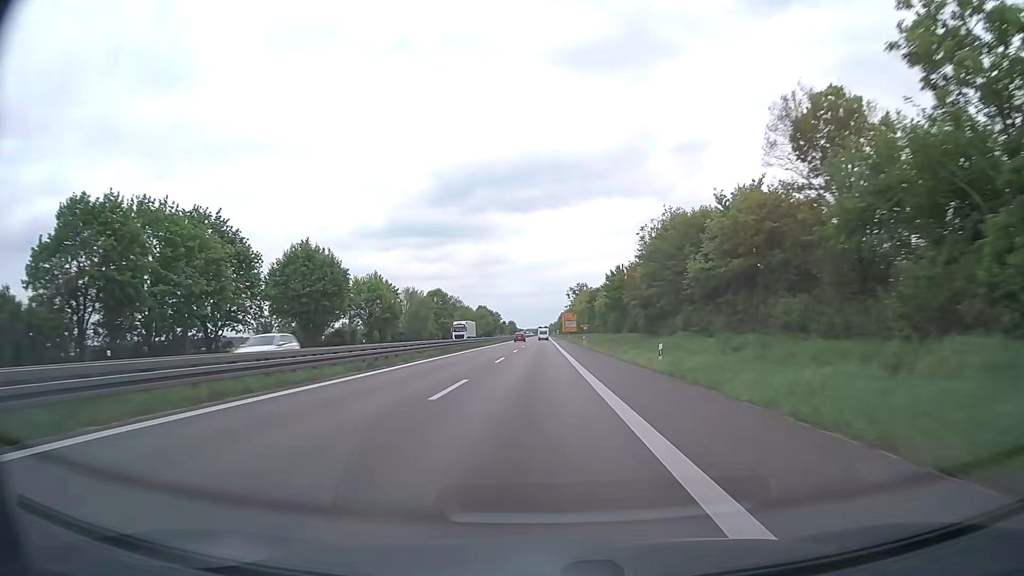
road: trunk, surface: asphalt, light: Day
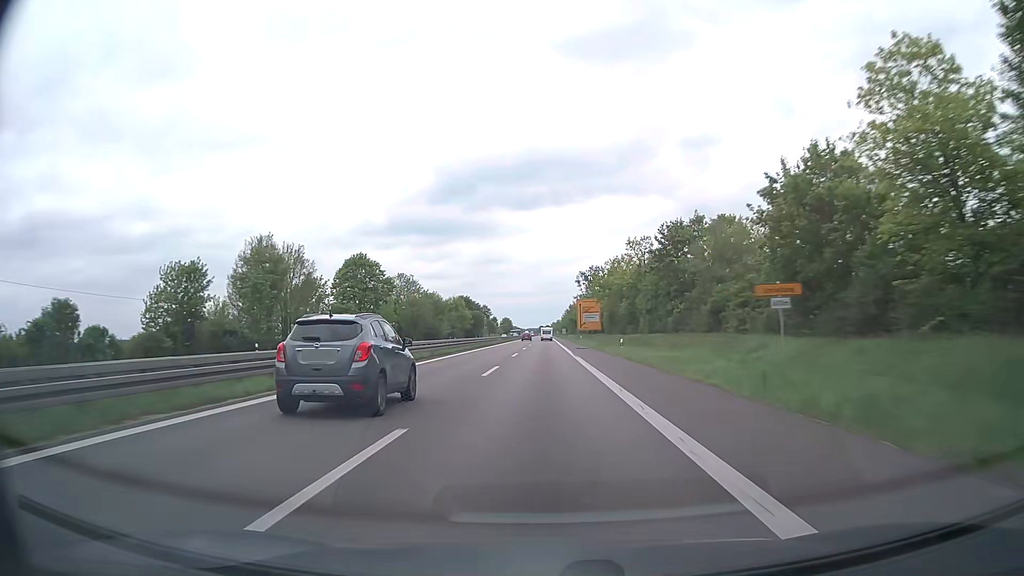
(-0.1, +82.7) m; 0°
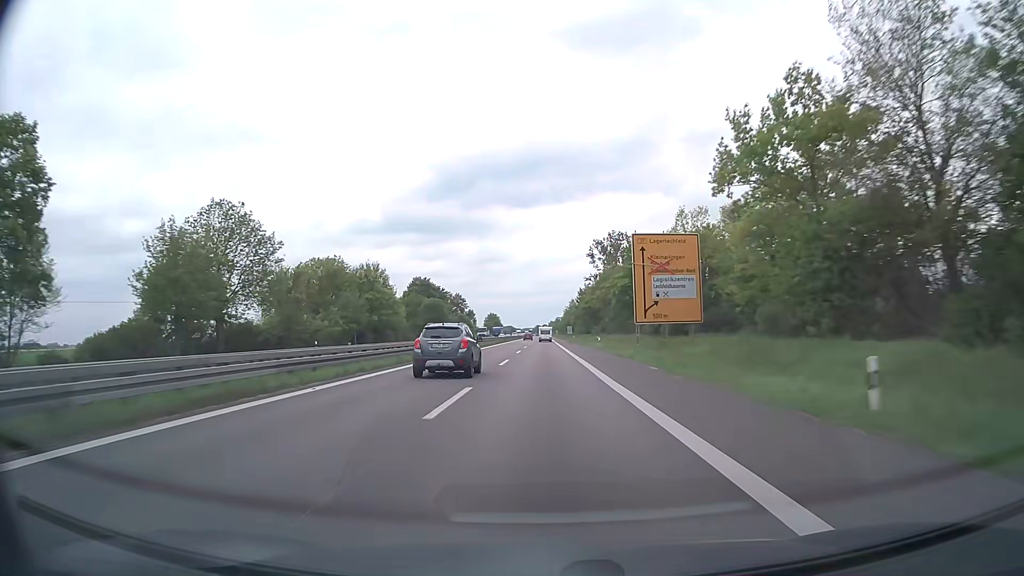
(+0.2, +82.9) m; 0°
(0, +10) (0, +20) (0, +30) (0, +40) (0, +50) (0, +60) (0, +70) (0, +80) (0, +90) (0, +100) m
